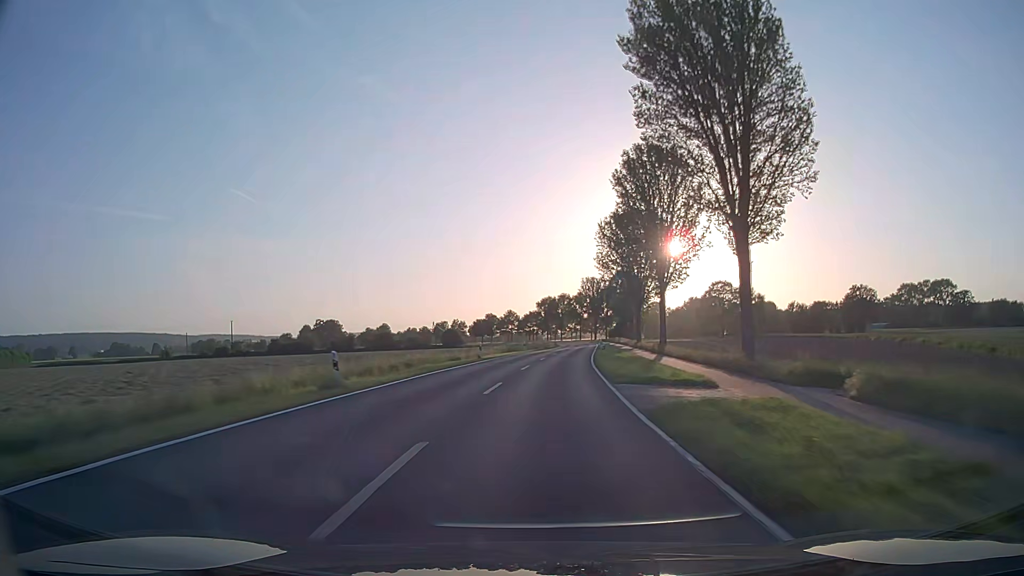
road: secondary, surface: asphalt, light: Day
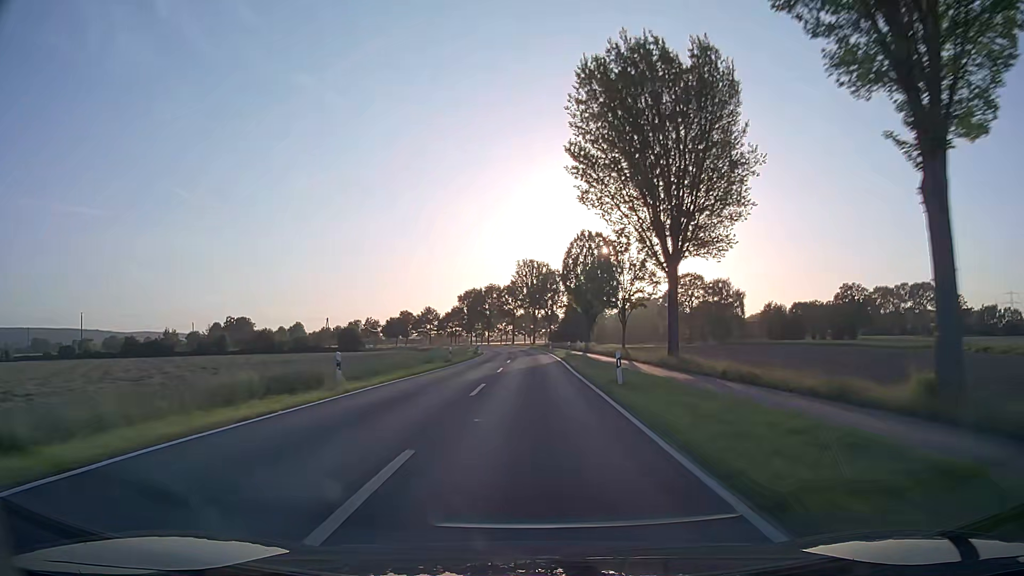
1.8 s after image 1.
(+3.0, +48.2) m; +6°
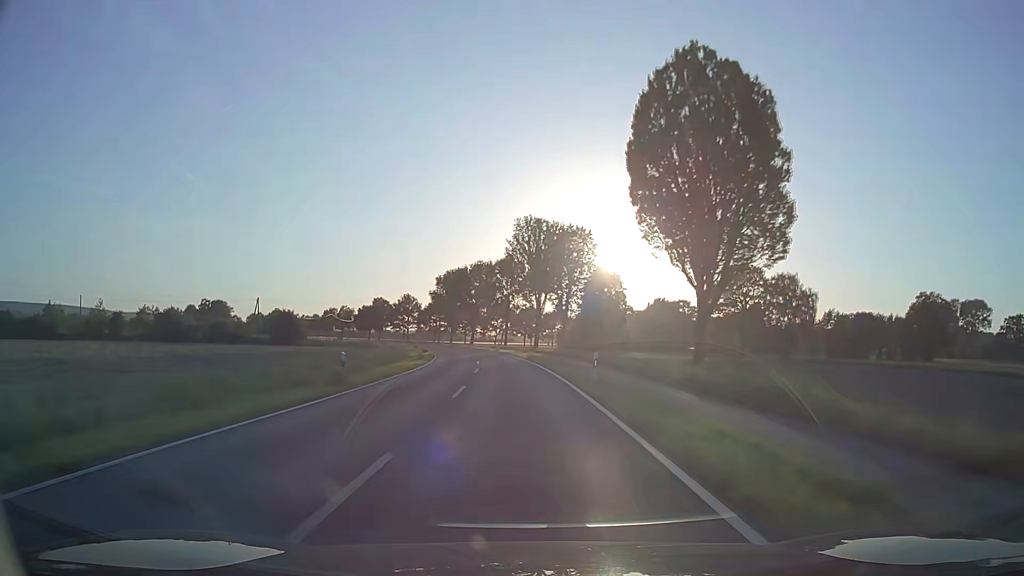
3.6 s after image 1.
(+0.3, +48.1) m; 0°
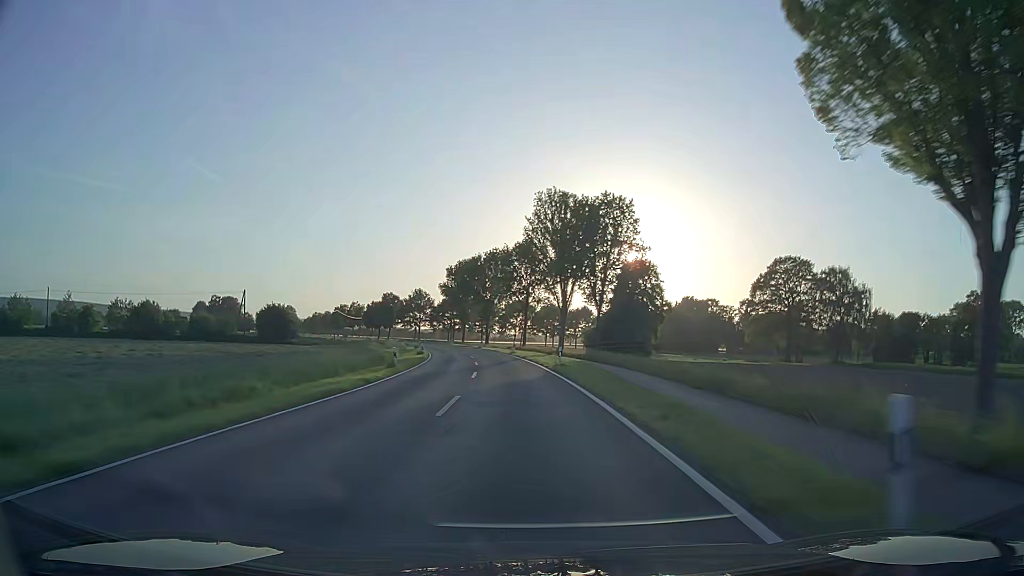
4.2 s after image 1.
(-0.2, +16.0) m; -2°
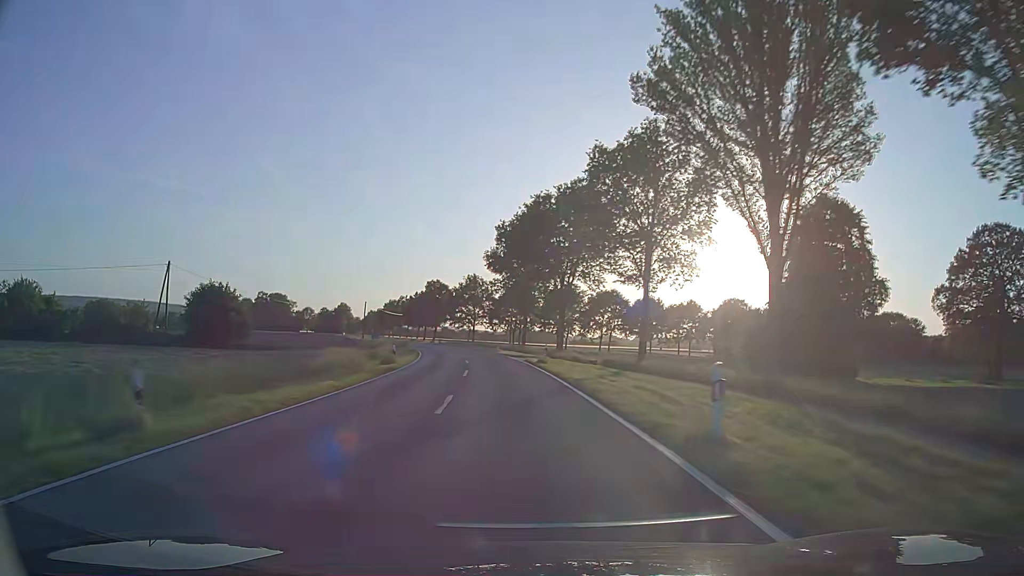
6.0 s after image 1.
(-2.3, +47.7) m; -6°
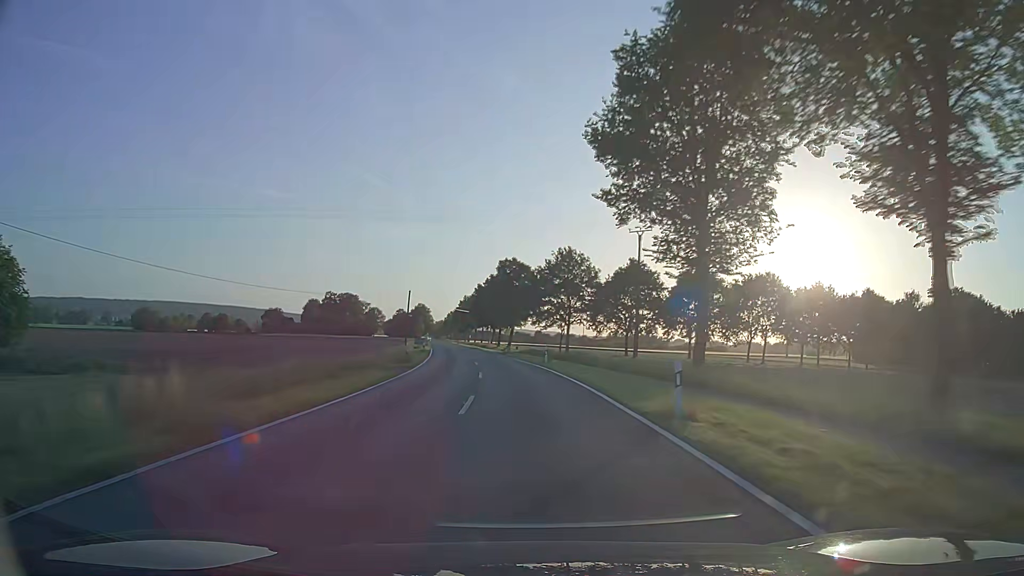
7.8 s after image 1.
(-3.5, +47.6) m; -8°
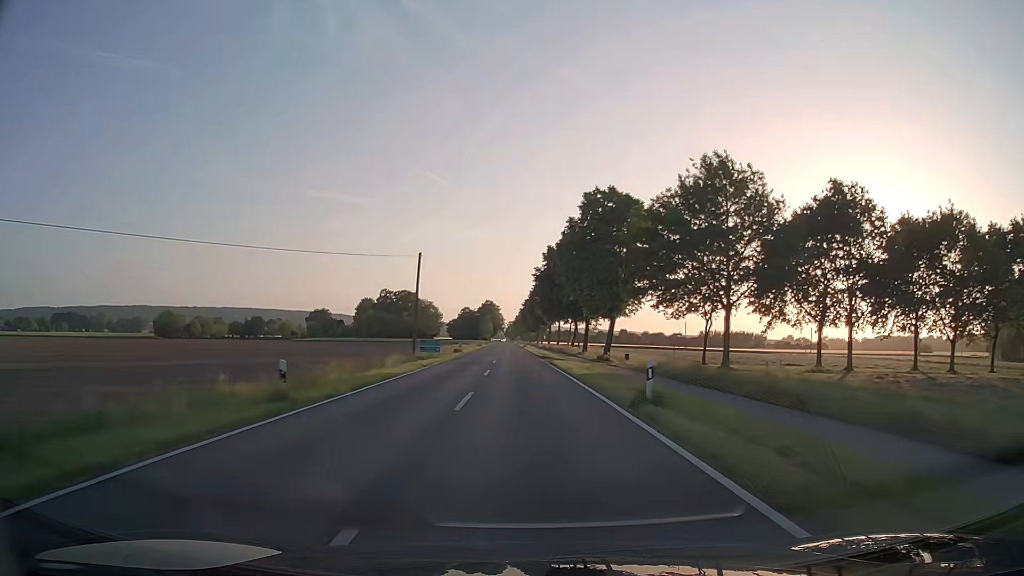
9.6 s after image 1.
(-2.8, +47.9) m; -7°
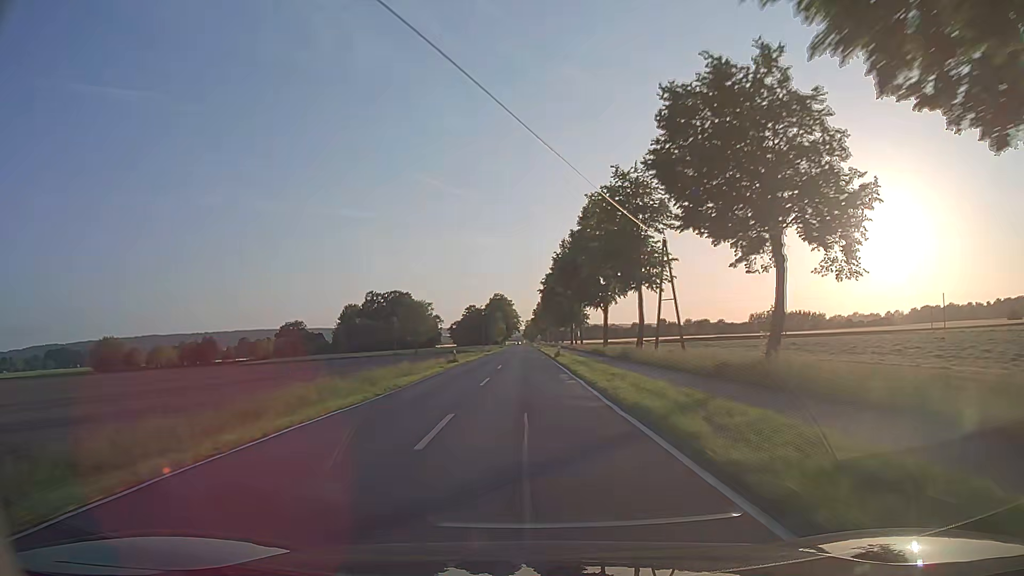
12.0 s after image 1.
(-1.6, +64.3) m; -2°
(0, +10) (0, +20) (0, +30) (0, +40) (0, +50) (0, +60) (0, +70) (0, +80) (0, +90) (0, +100) m
